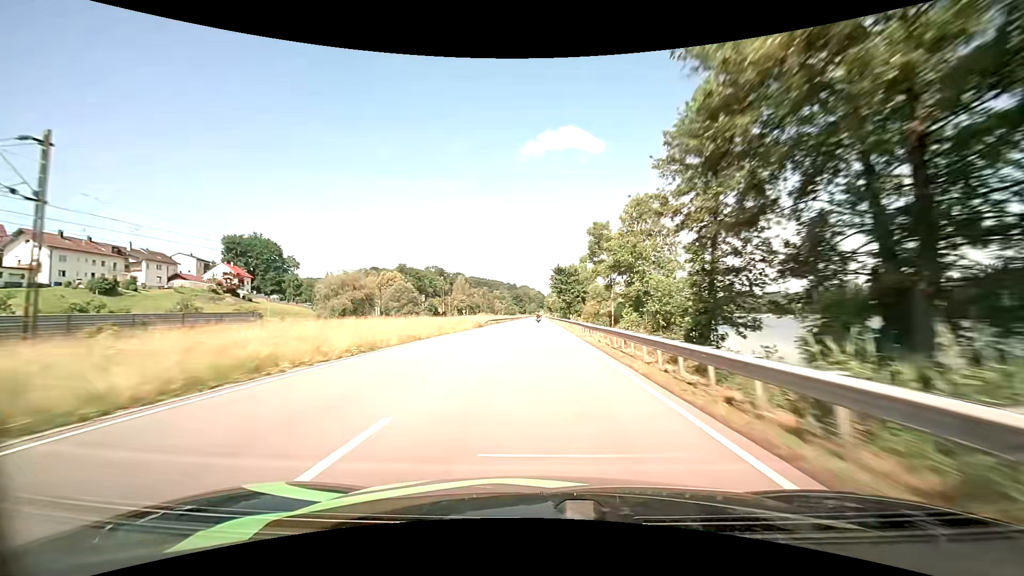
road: primary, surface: asphalt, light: Day
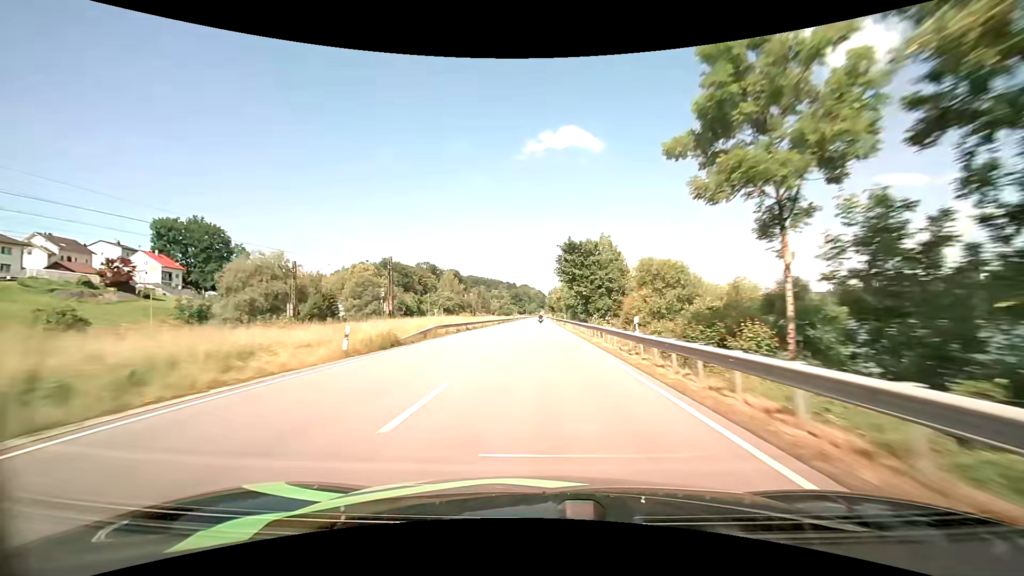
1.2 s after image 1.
(0.0, +32.9) m; 0°
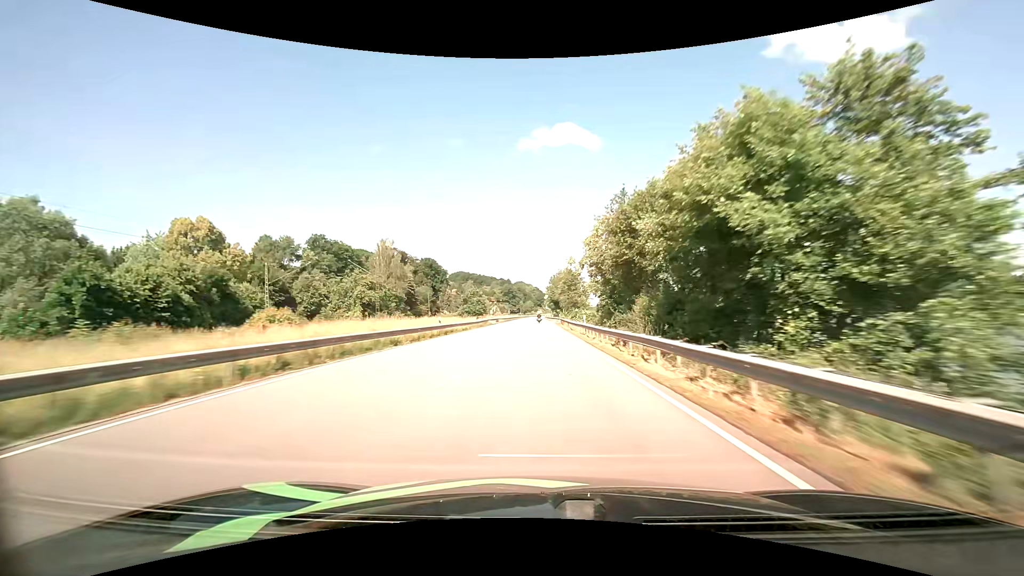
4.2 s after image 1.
(+0.4, +81.1) m; 0°
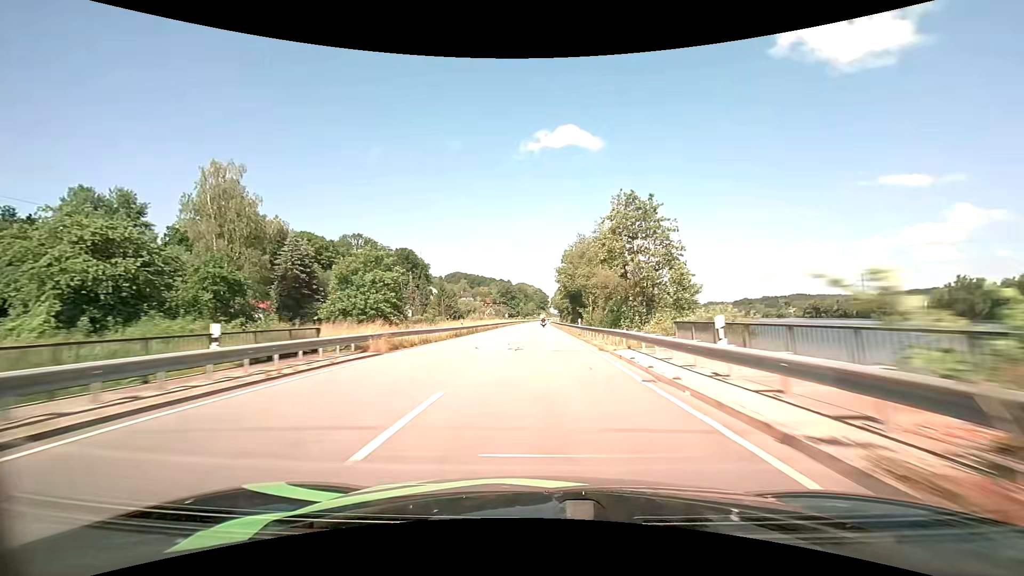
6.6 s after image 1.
(-0.2, +64.8) m; 0°
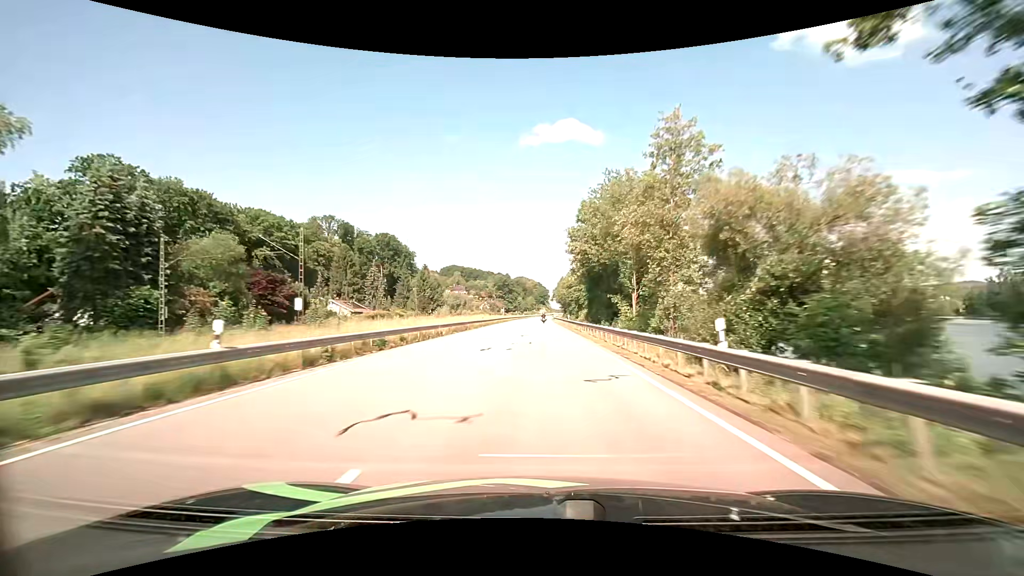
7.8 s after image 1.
(0.0, +32.3) m; 0°
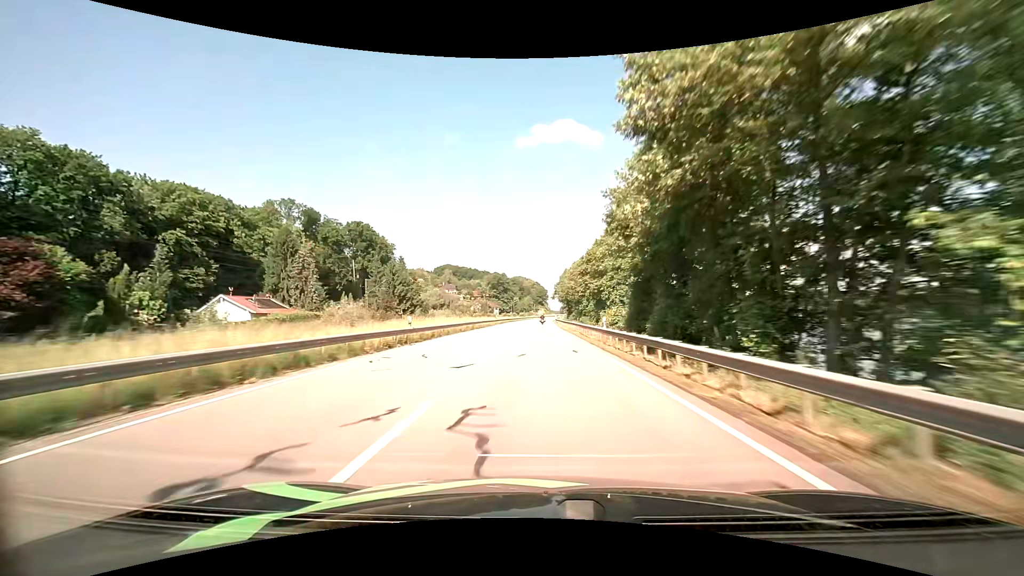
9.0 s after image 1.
(+0.1, +32.4) m; 0°
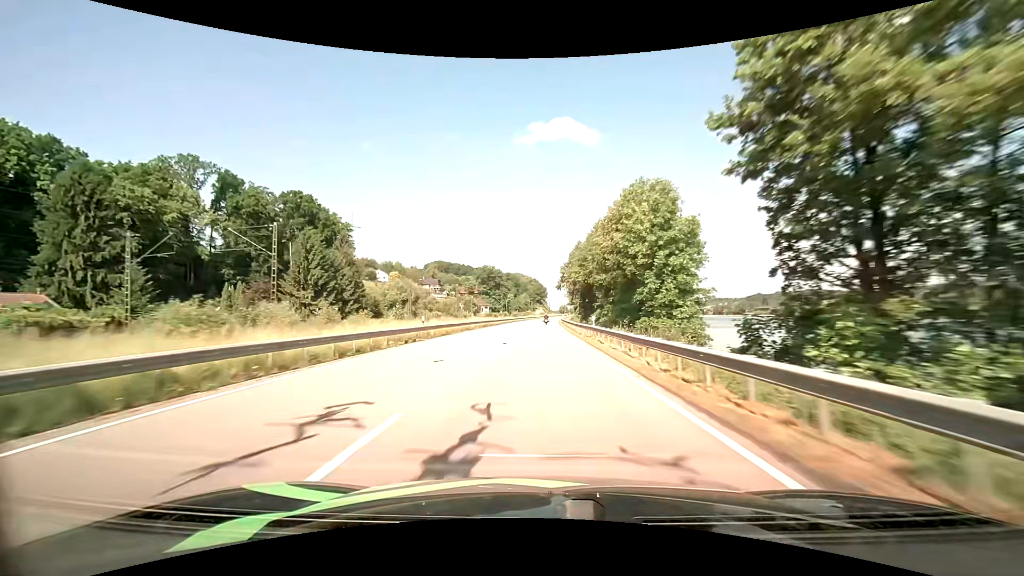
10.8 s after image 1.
(+0.2, +48.9) m; 0°
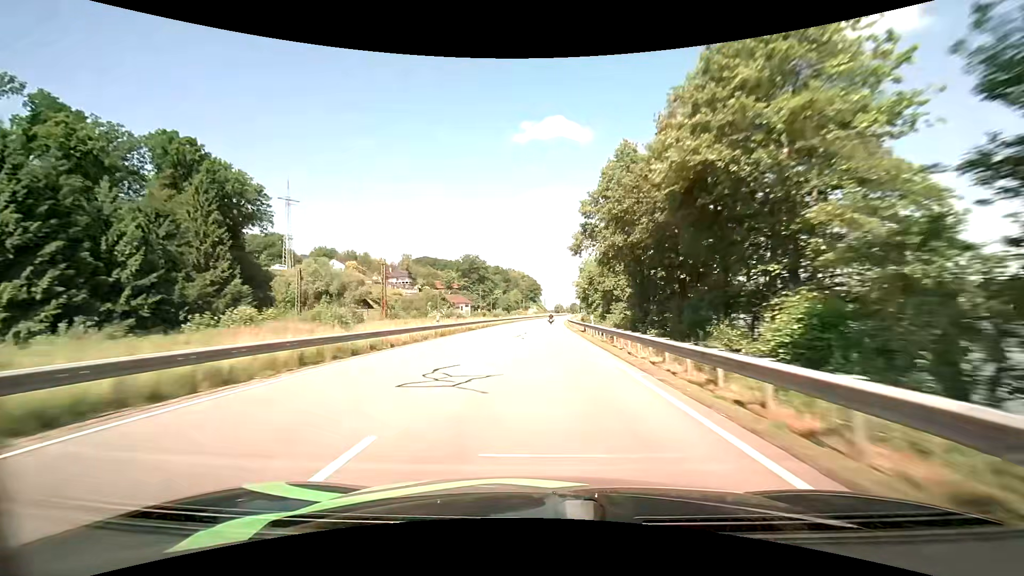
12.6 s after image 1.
(+0.4, +48.9) m; +1°
(0, +10) (0, +20) (0, +30) (0, +40) (0, +50) (+1, +60) (+1, +70) (+1, +80) (+2, +90) (+2, +100) m
